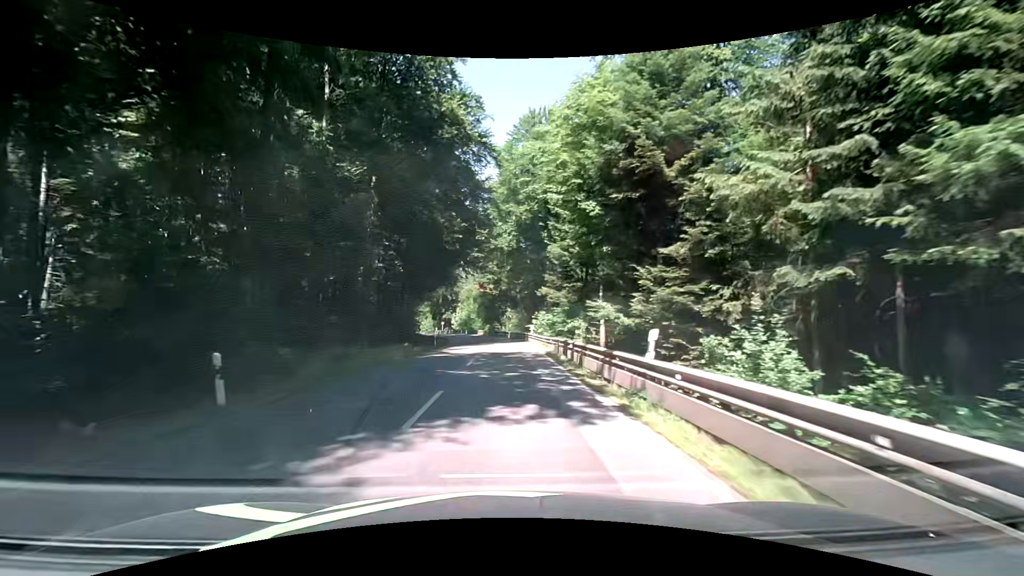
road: secondary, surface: asphalt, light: Day
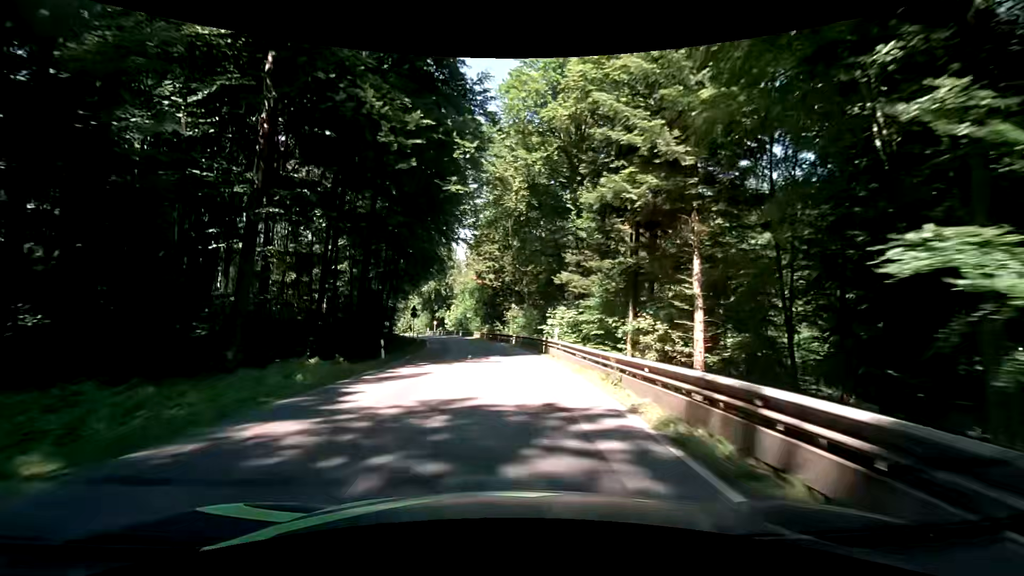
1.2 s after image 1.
(+0.3, +18.4) m; 0°
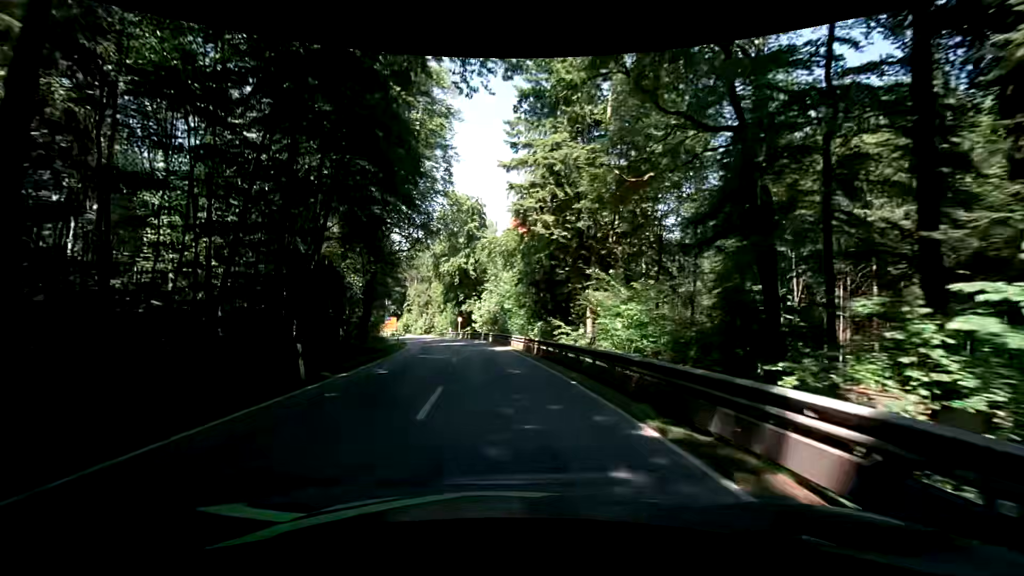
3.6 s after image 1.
(-0.9, +36.6) m; -4°
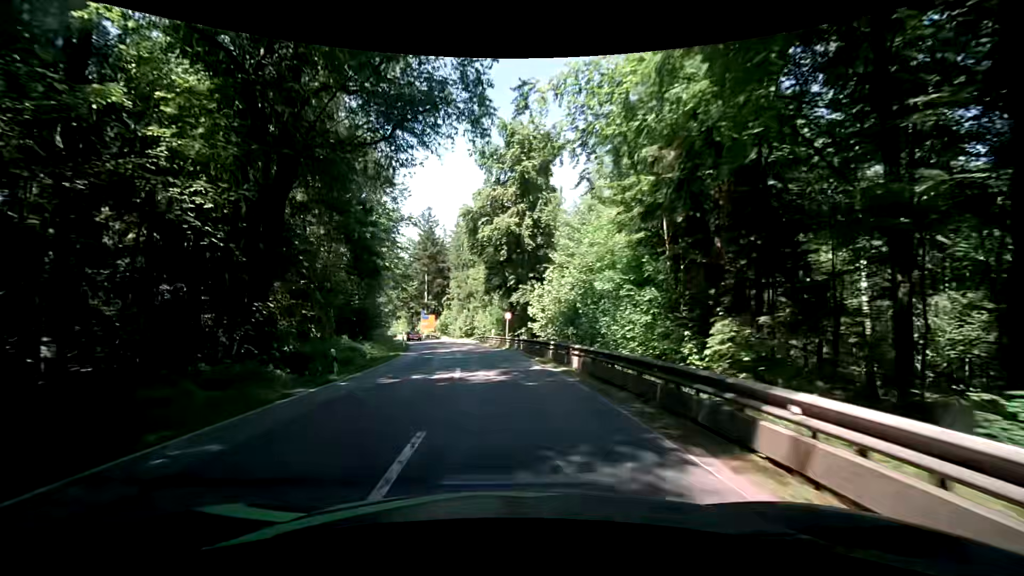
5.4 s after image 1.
(-2.1, +27.3) m; -8°
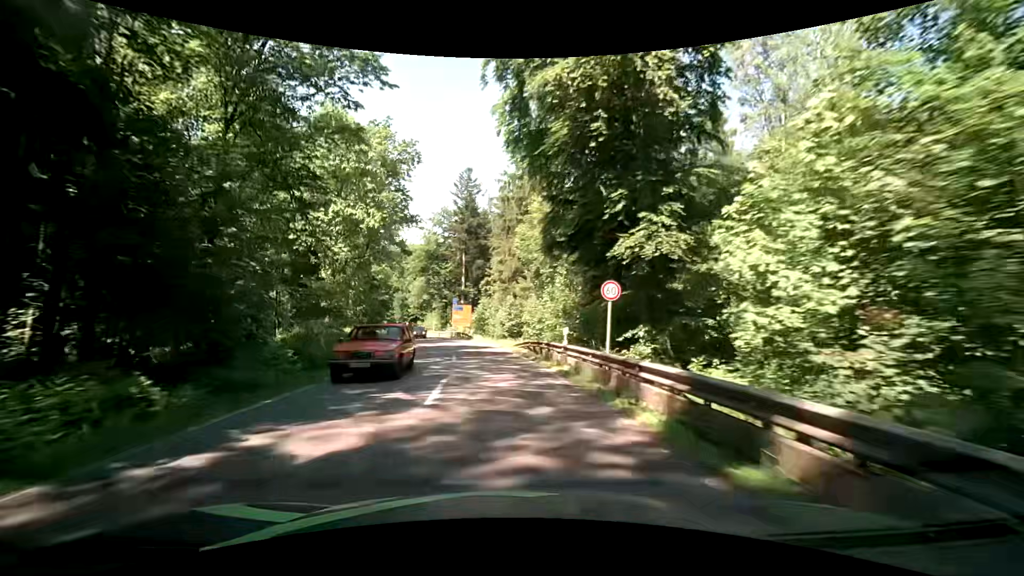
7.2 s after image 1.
(-1.1, +27.4) m; -5°
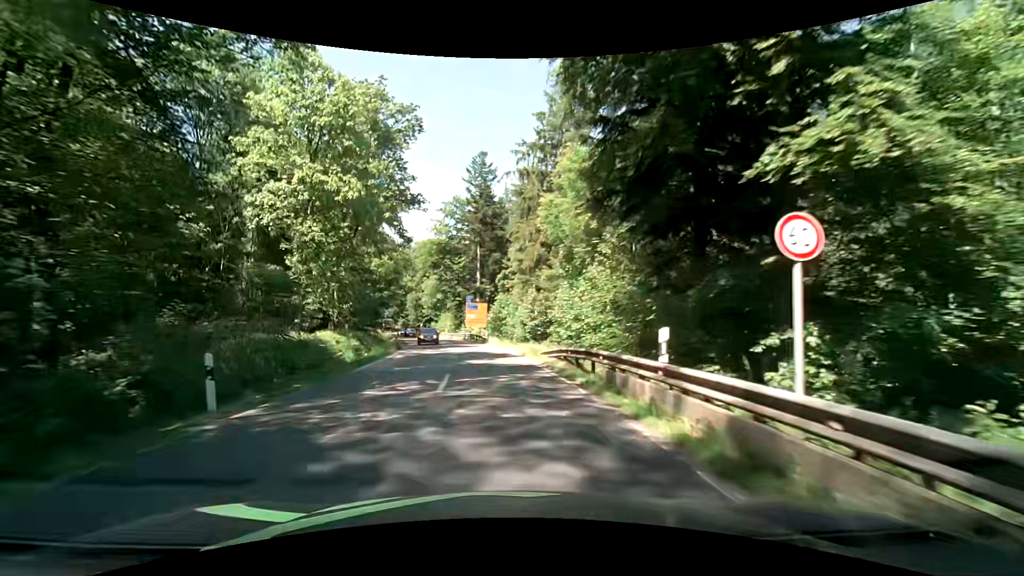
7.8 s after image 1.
(-0.2, +9.2) m; -3°
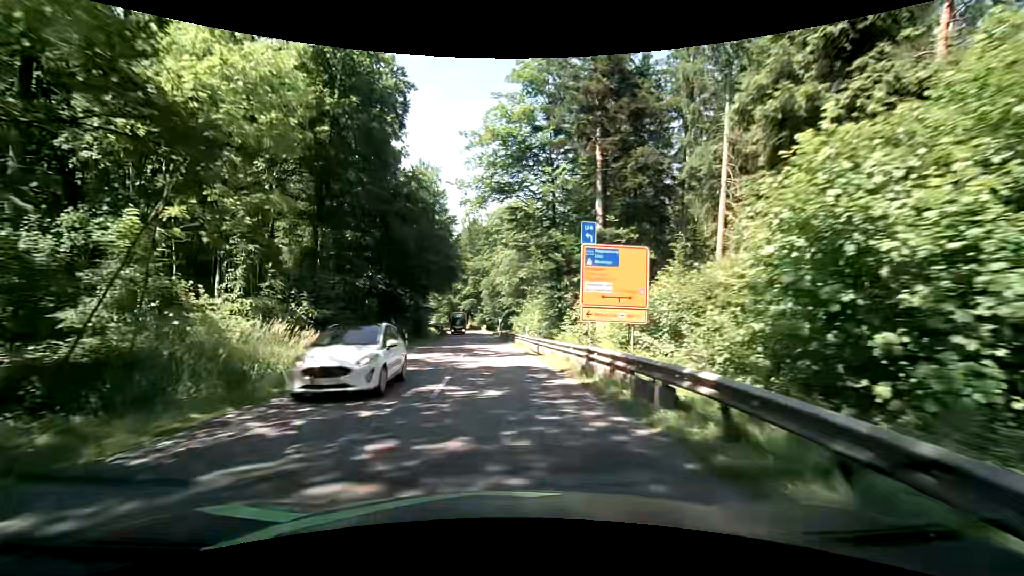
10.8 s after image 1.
(-4.0, +45.7) m; -10°
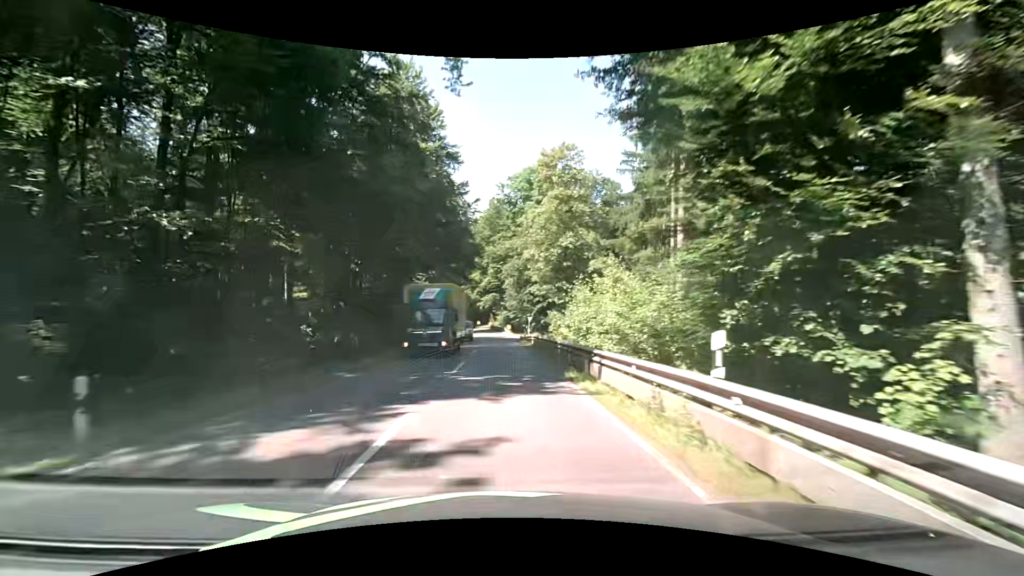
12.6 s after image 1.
(-0.9, +27.6) m; -3°
(0, +10) (0, +20) (-1, +30) (-1, +40) (-1, +50) (-2, +60) (-3, +70) (-3, +80) (-4, +90) (-6, +100) m
